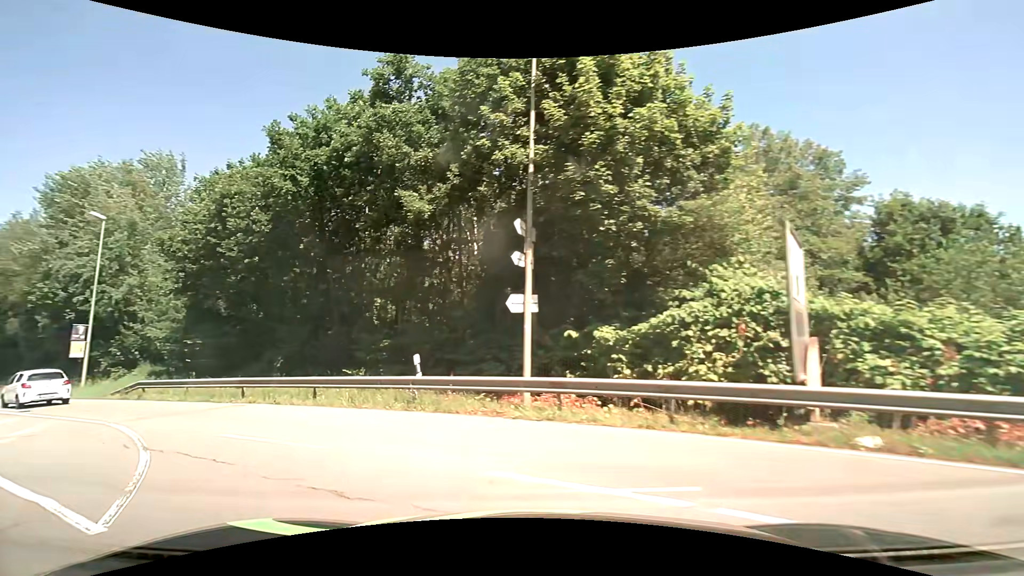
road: residential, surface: asphalt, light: Day
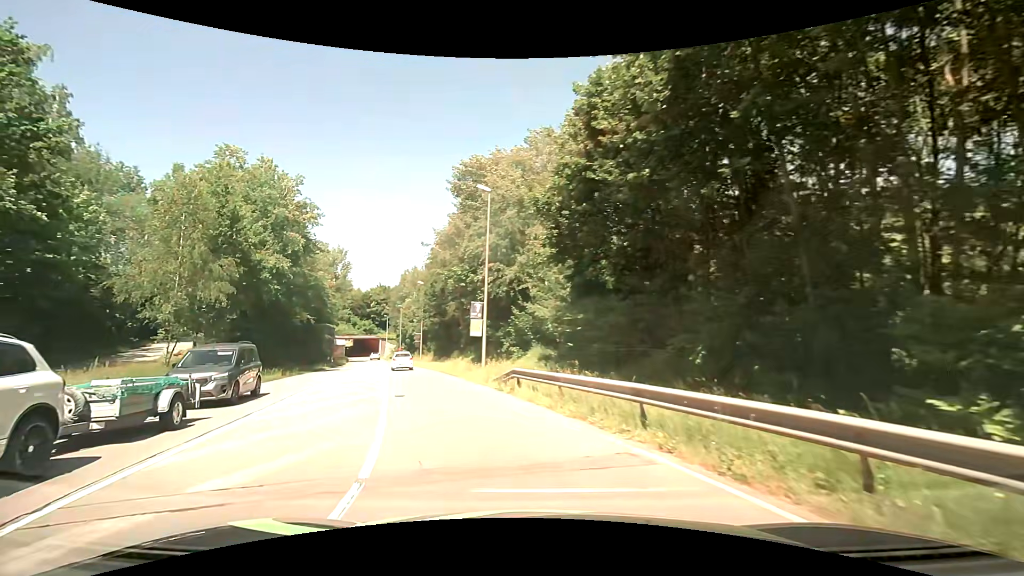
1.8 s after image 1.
(-3.9, +9.8) m; -40°
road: secondary
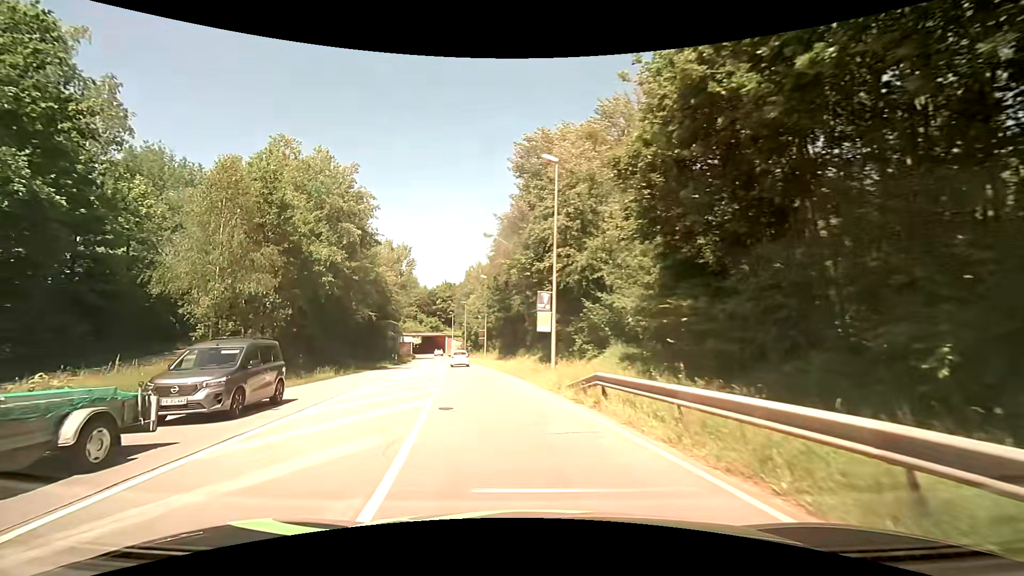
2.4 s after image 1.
(-0.3, +4.1) m; -8°
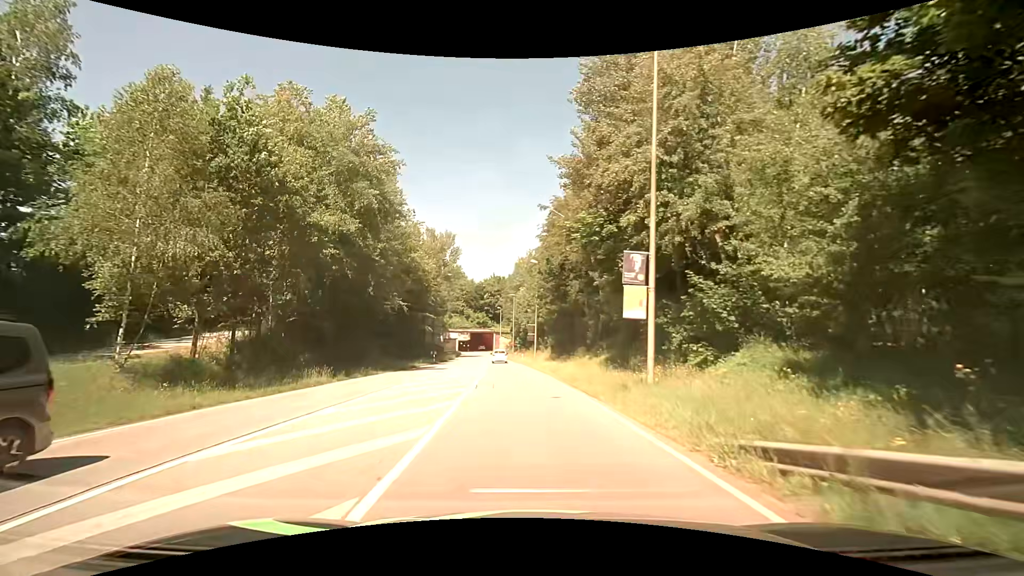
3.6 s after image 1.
(-0.7, +9.3) m; -5°
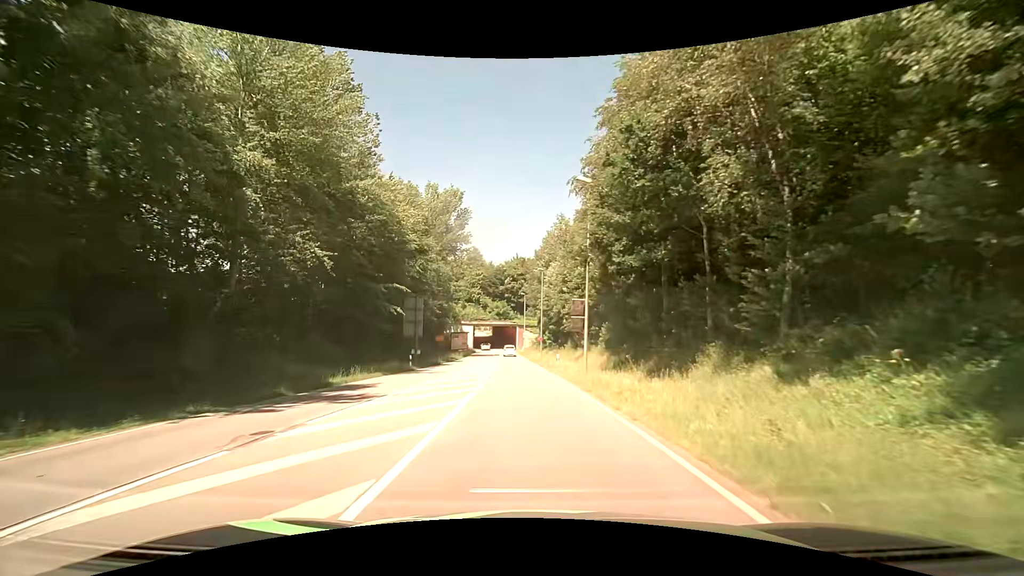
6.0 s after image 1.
(-1.1, +24.4) m; -3°
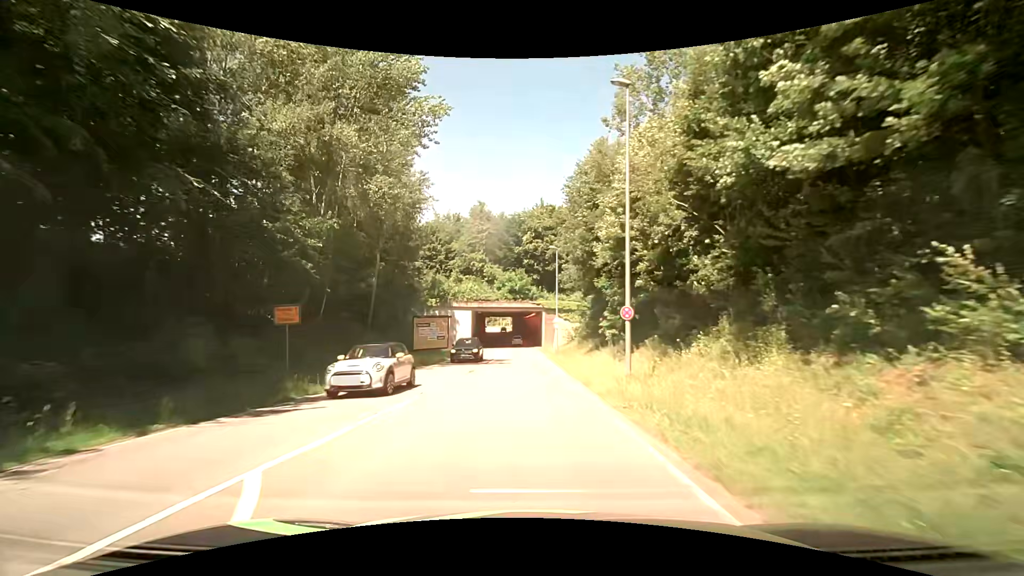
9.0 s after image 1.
(-1.2, +40.1) m; -3°
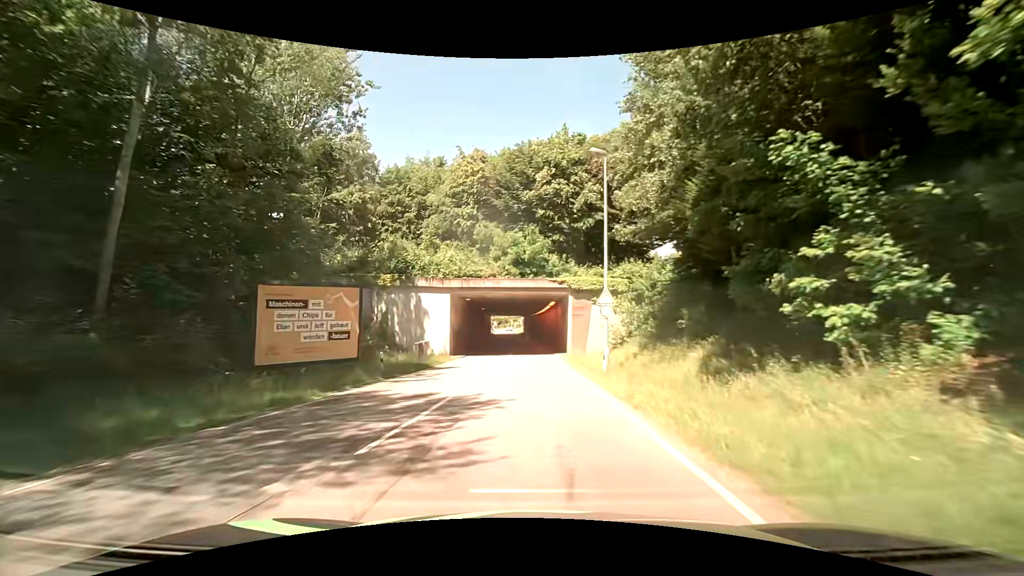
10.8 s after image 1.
(-0.3, +24.9) m; -1°
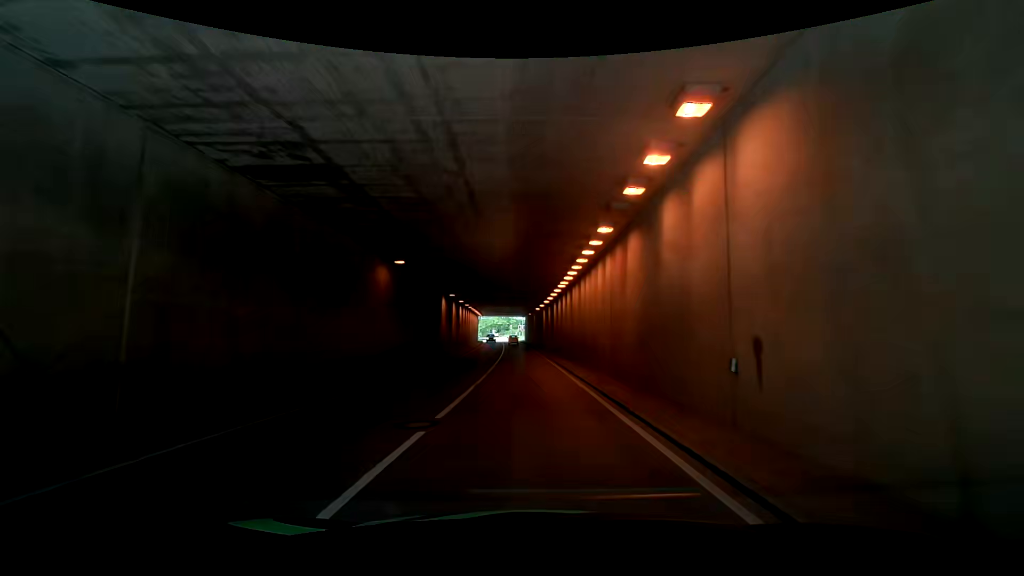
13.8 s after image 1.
(-0.6, +40.3) m; -1°
